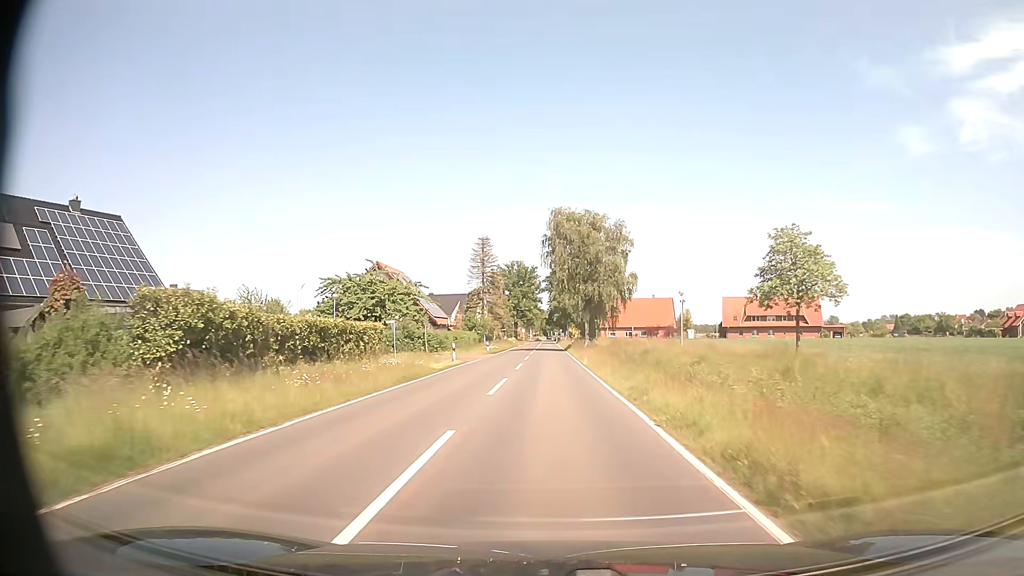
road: secondary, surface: asphalt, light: Day
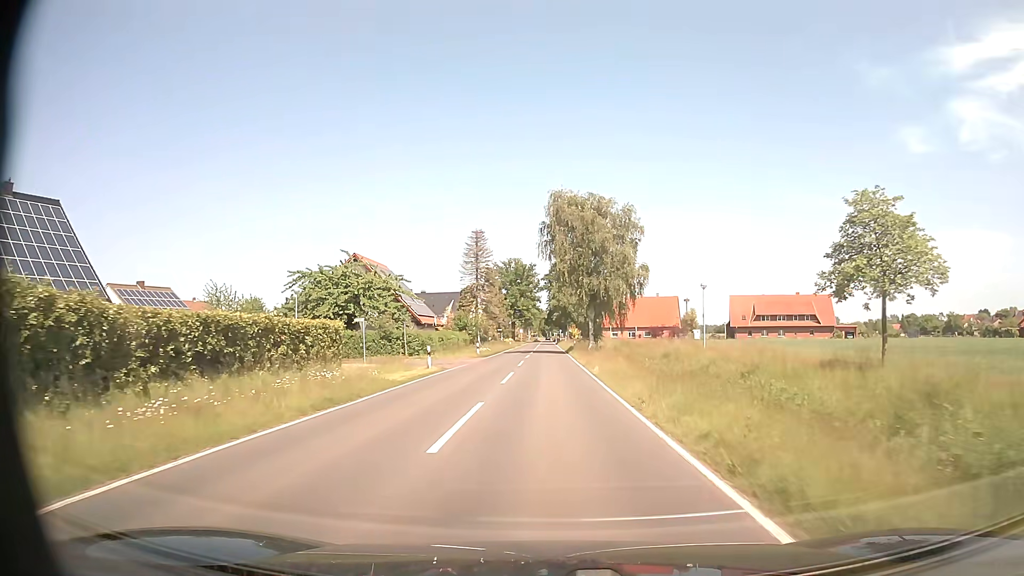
(0.0, +7.6) m; 0°
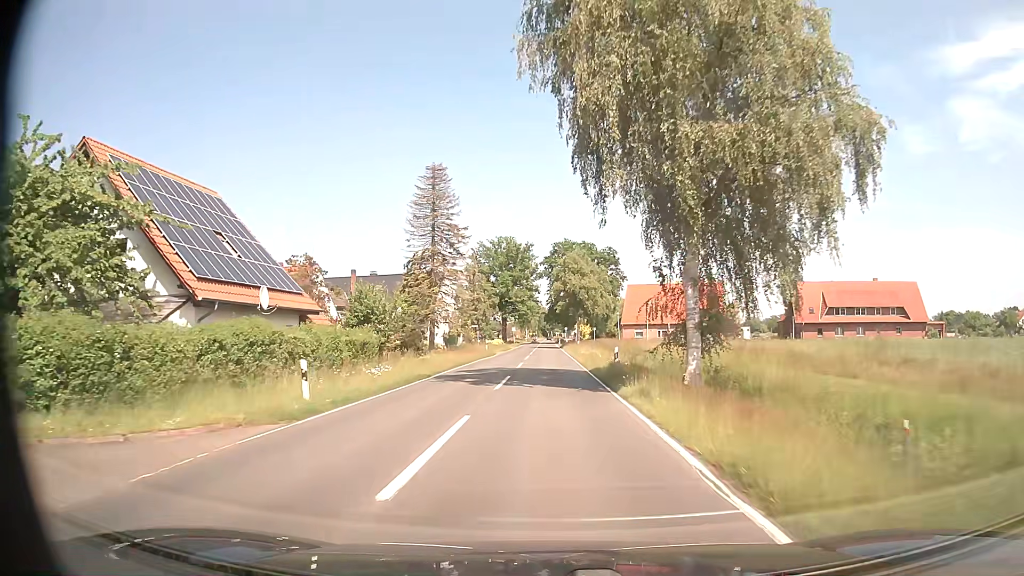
(0.0, +38.0) m; 0°
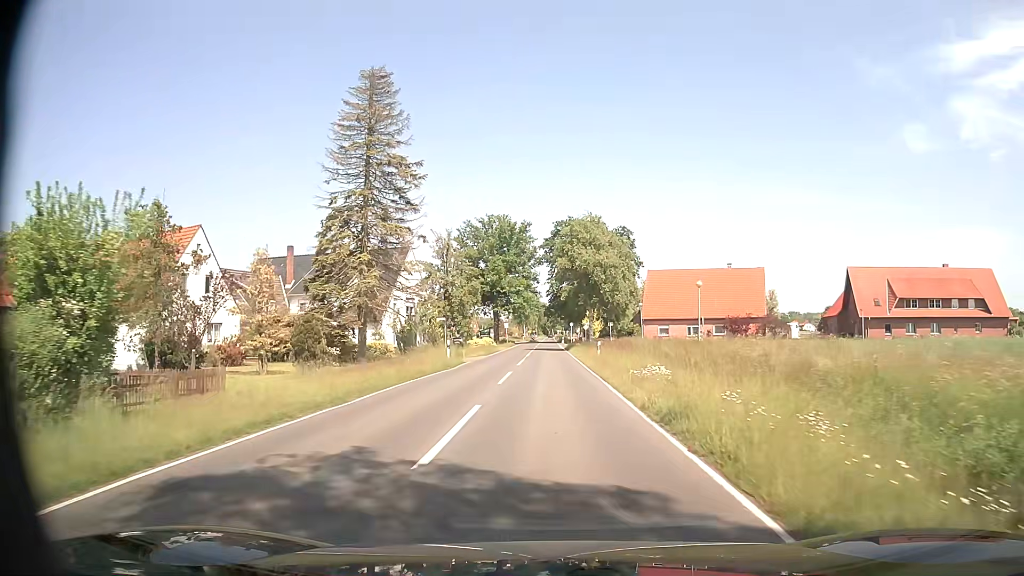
(0.0, +22.8) m; 0°
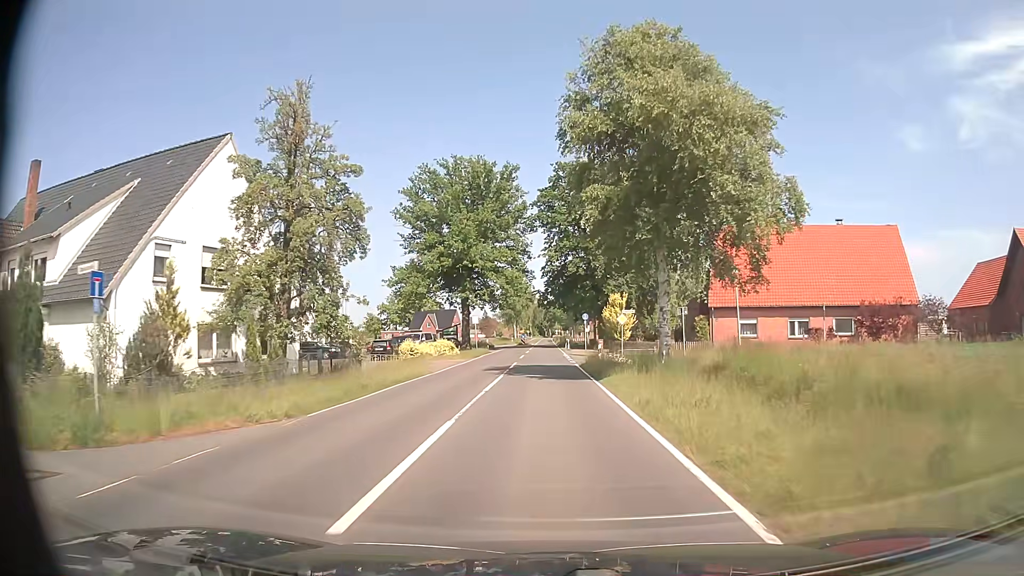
(+0.2, +38.1) m; 0°
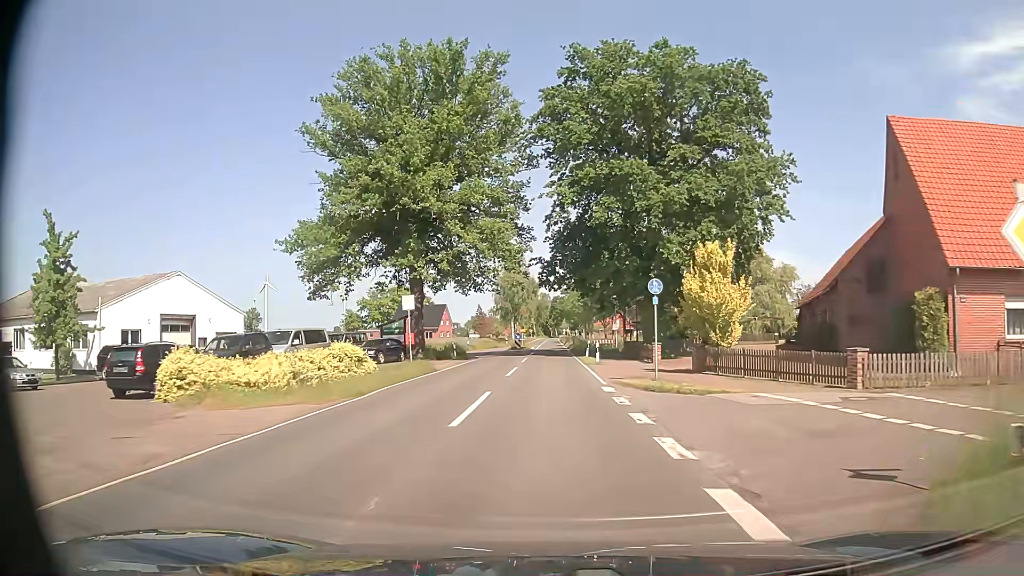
(-0.1, +30.4) m; -1°
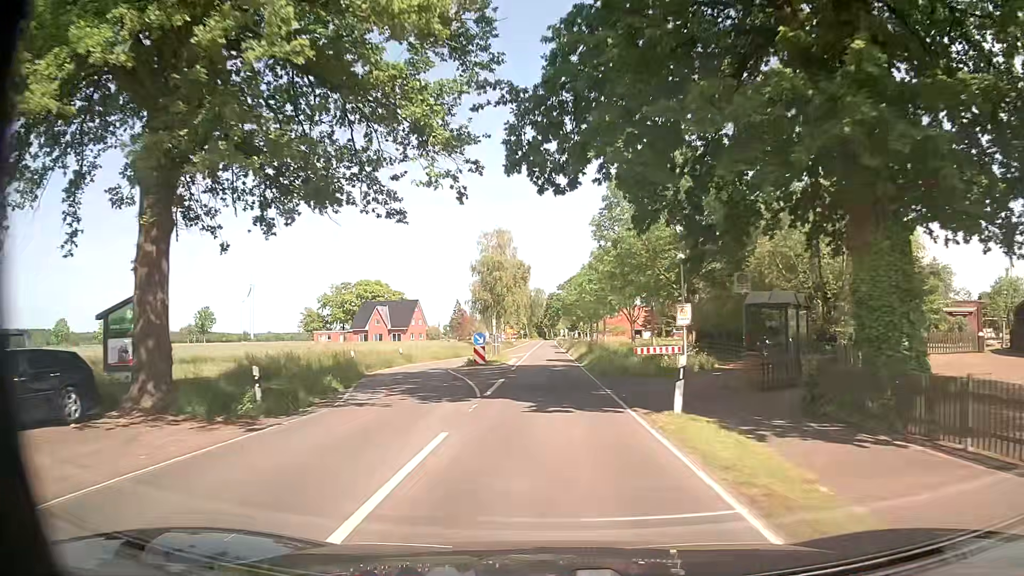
(+0.2, +30.4) m; 0°
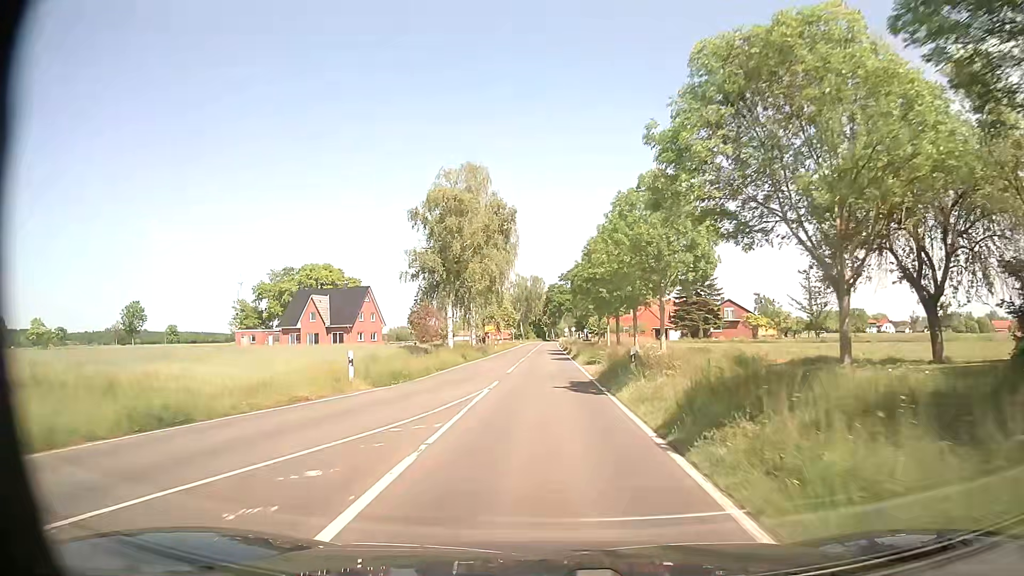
(+0.1, +38.0) m; 0°
(0, +10) (0, +20) (0, +30) (0, +40) (0, +50) (0, +60) (0, +70) (0, +80) (0, +90) (0, +100) m
